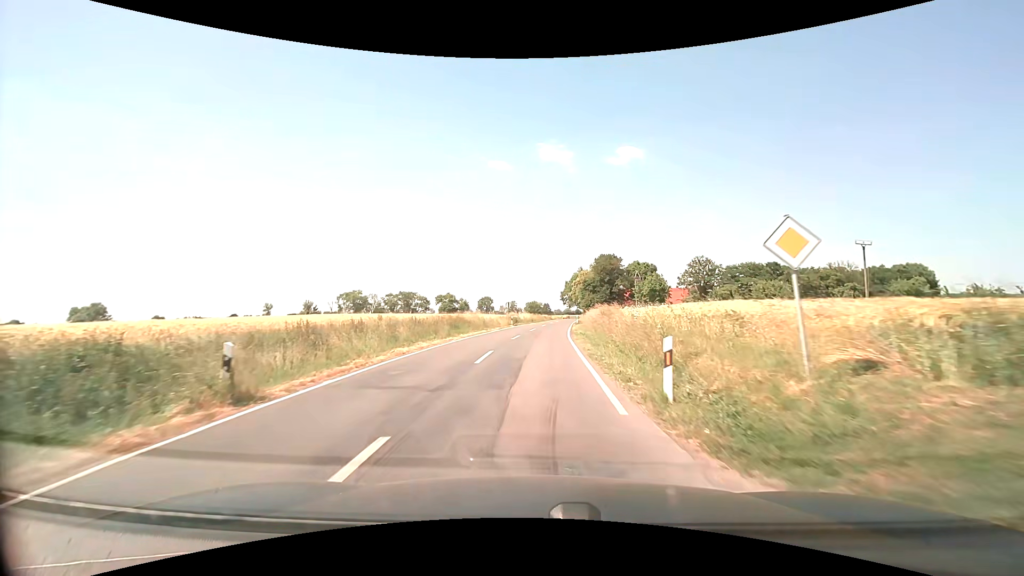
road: secondary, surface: asphalt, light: Day
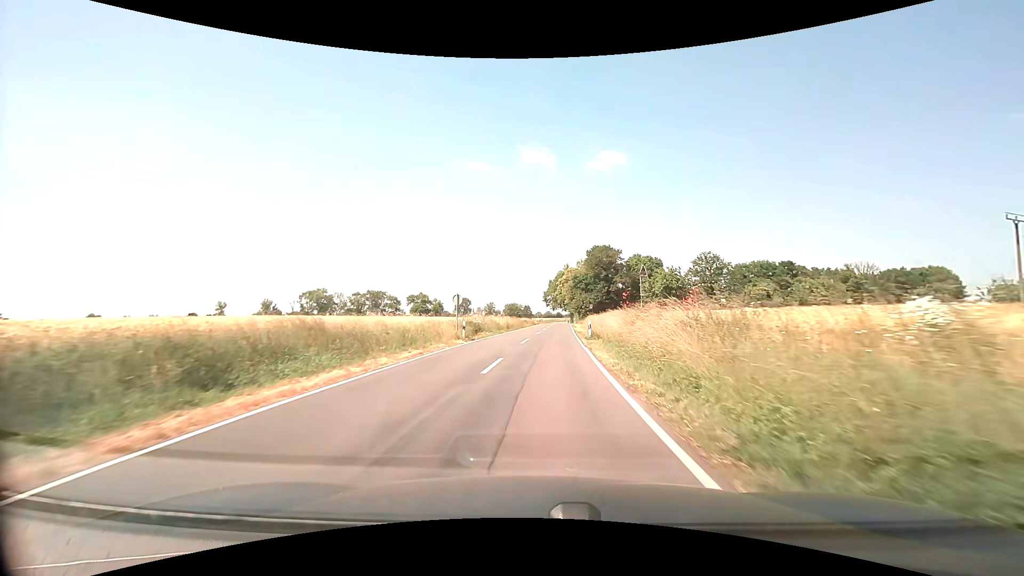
(+0.2, +26.0) m; +2°
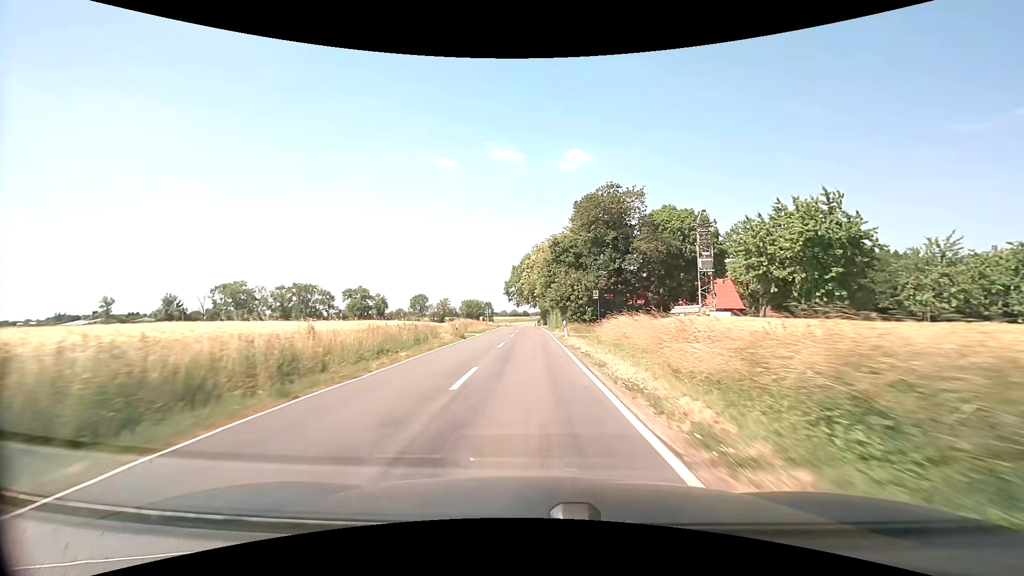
(+2.4, +50.8) m; +4°
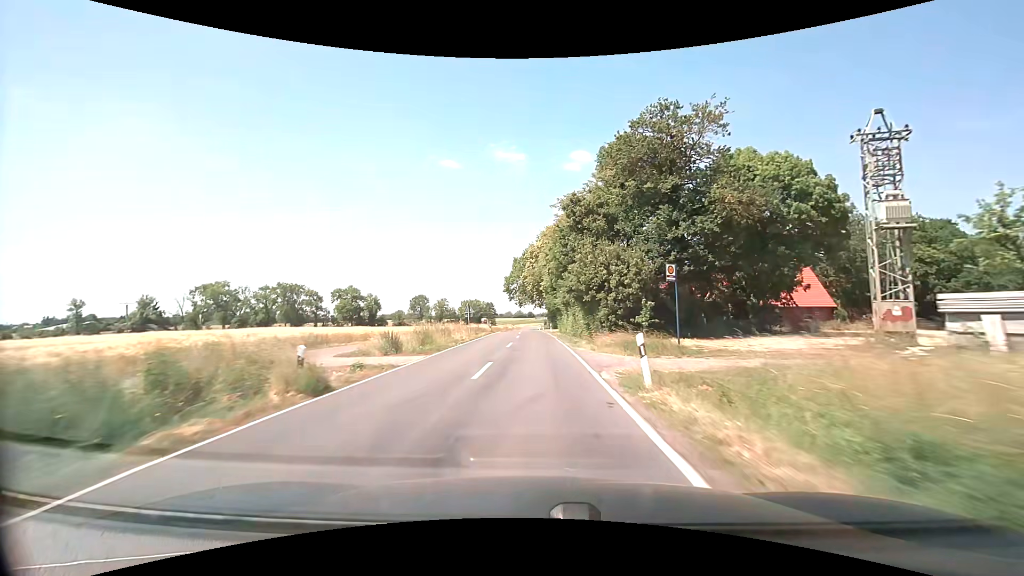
(-0.1, +22.0) m; -1°
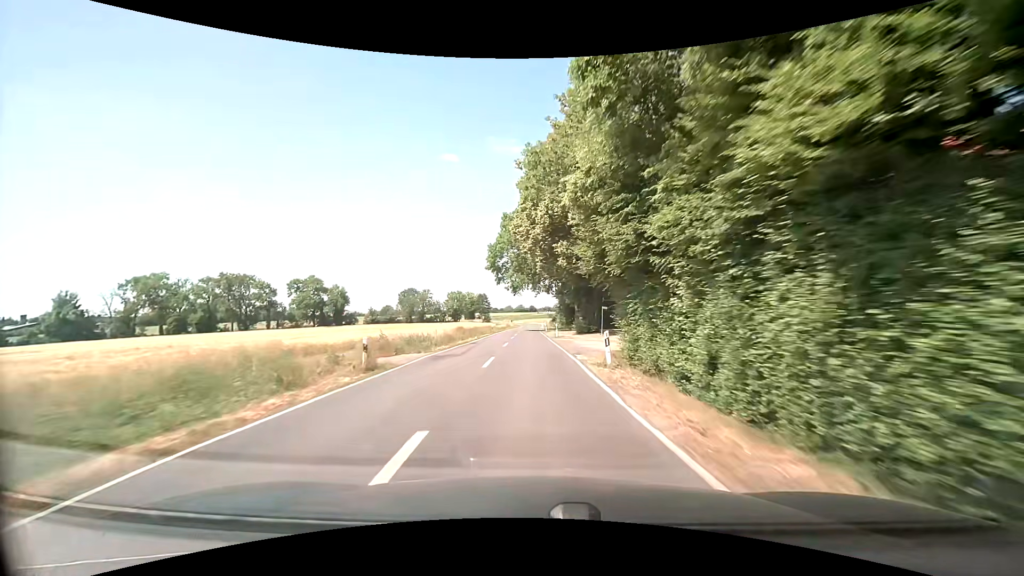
(-0.3, +45.2) m; 0°
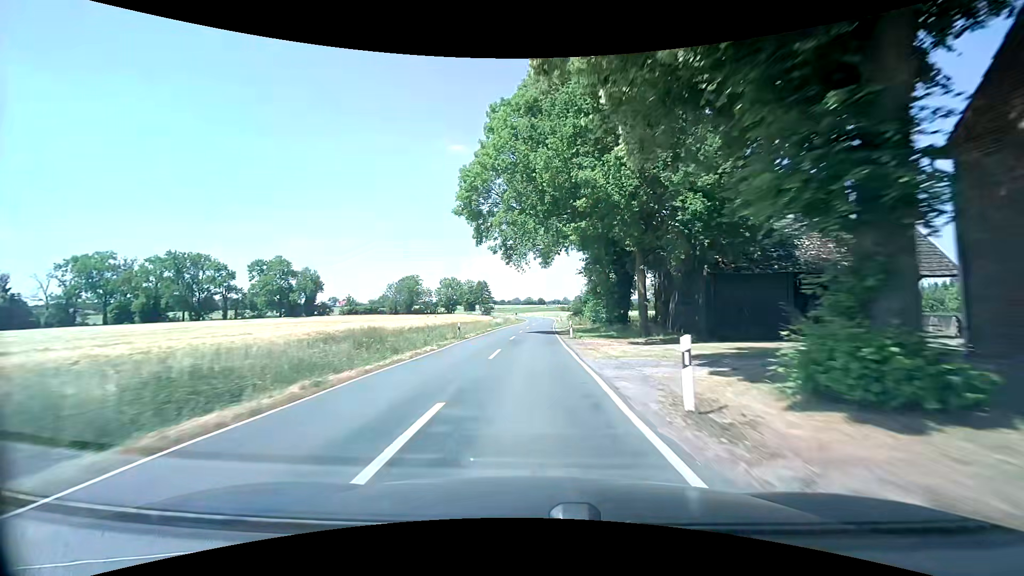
(-0.2, +34.1) m; -1°
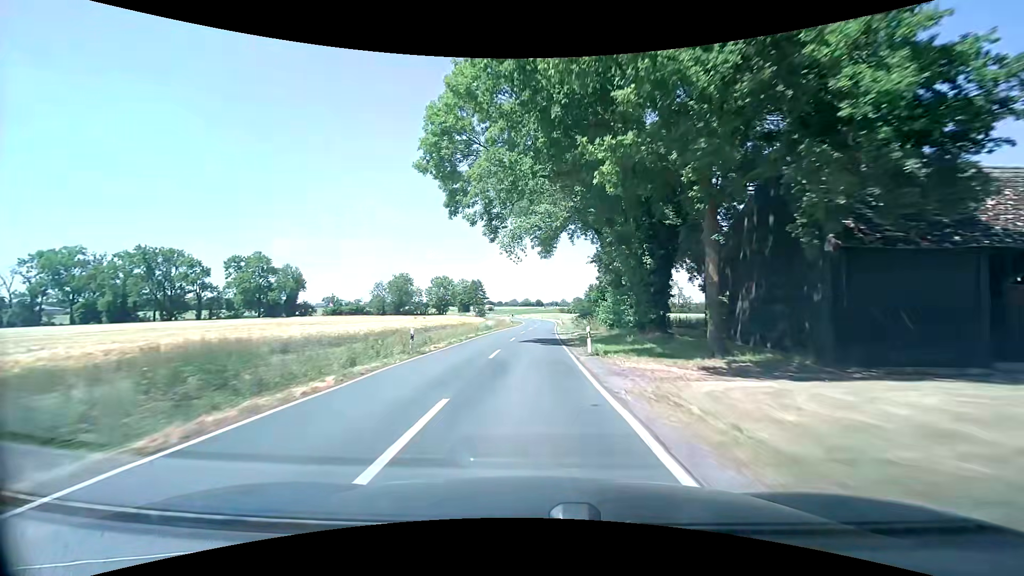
(0.0, +11.4) m; 0°
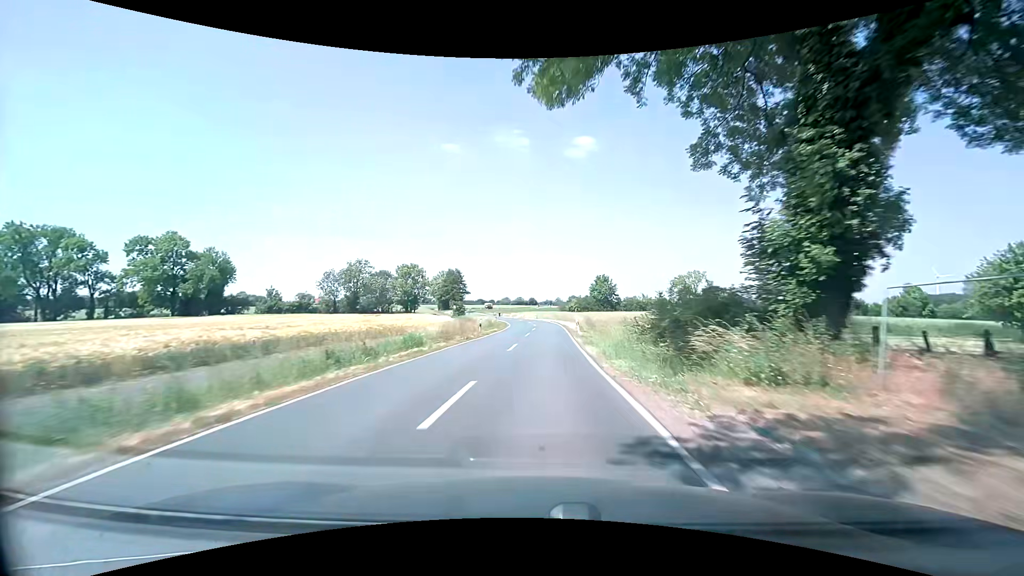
(+0.4, +34.4) m; 0°
(0, +10) (+1, +20) (+1, +30) (+2, +40) (+2, +50) (+2, +60) (+1, +70) (0, +80) (-1, +90) (-3, +100) m
